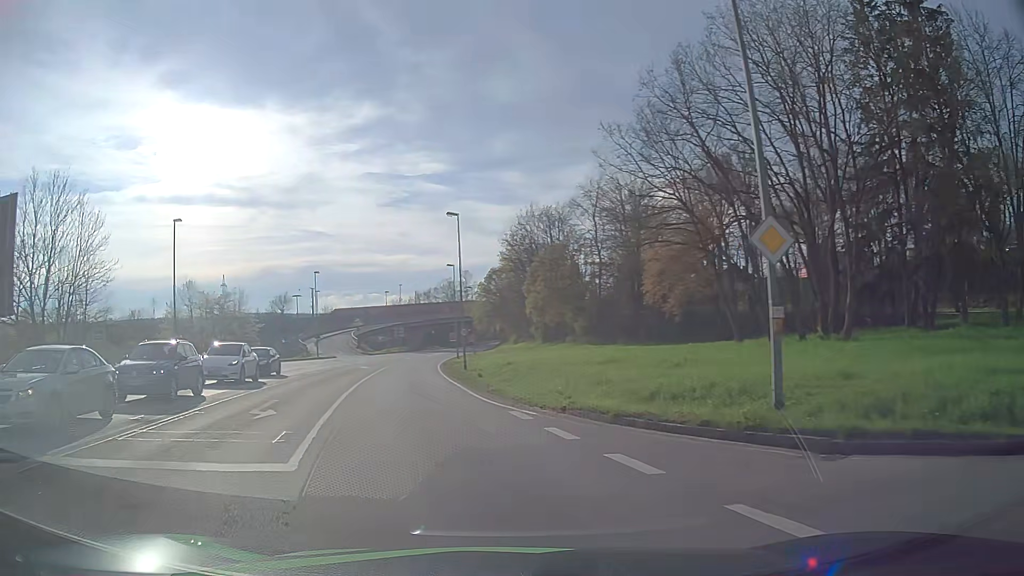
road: primary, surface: asphalt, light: Day
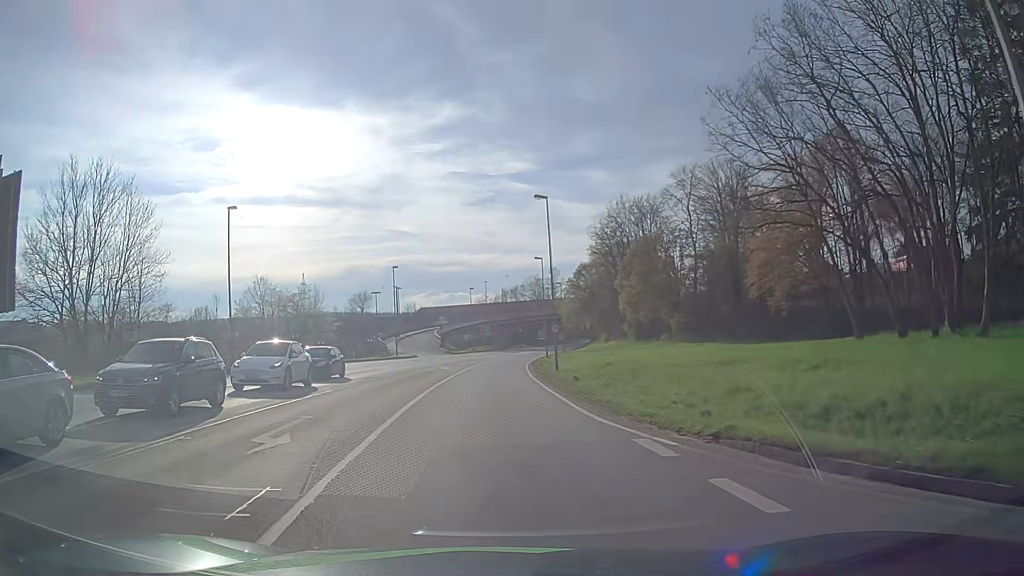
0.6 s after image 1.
(-0.4, +4.9) m; -8°
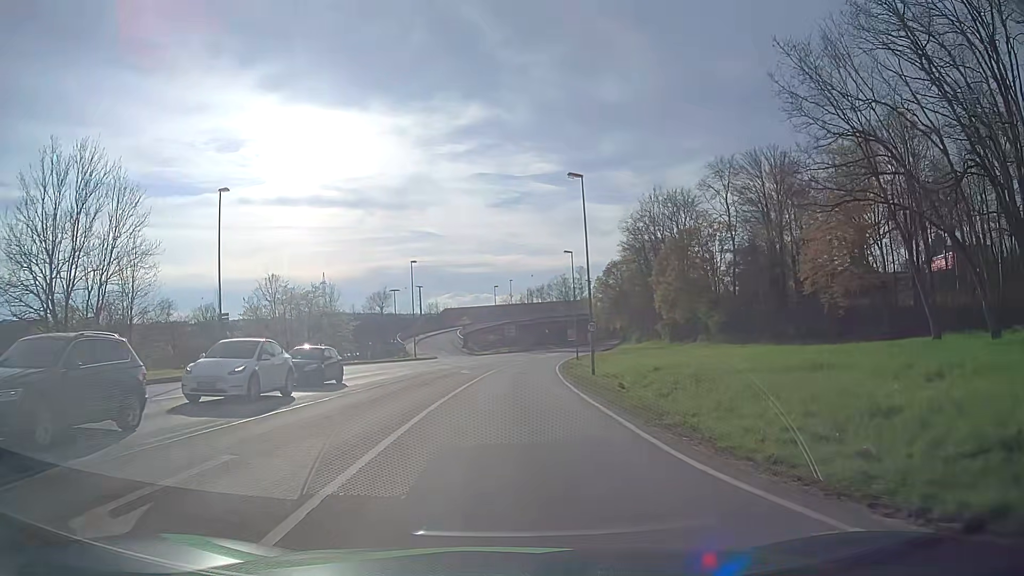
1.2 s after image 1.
(-0.2, +5.4) m; -3°
